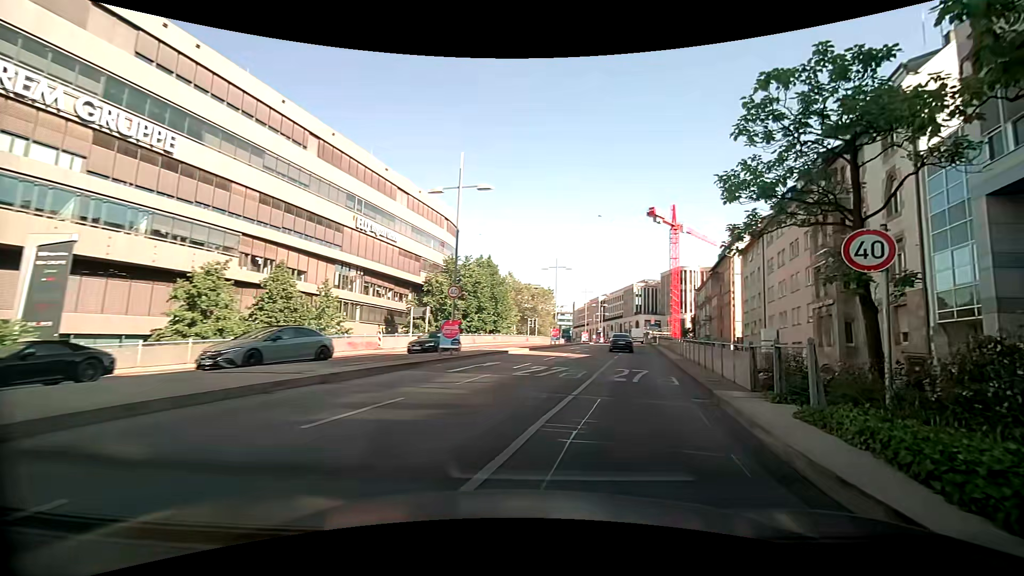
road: primary_link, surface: asphalt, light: Day
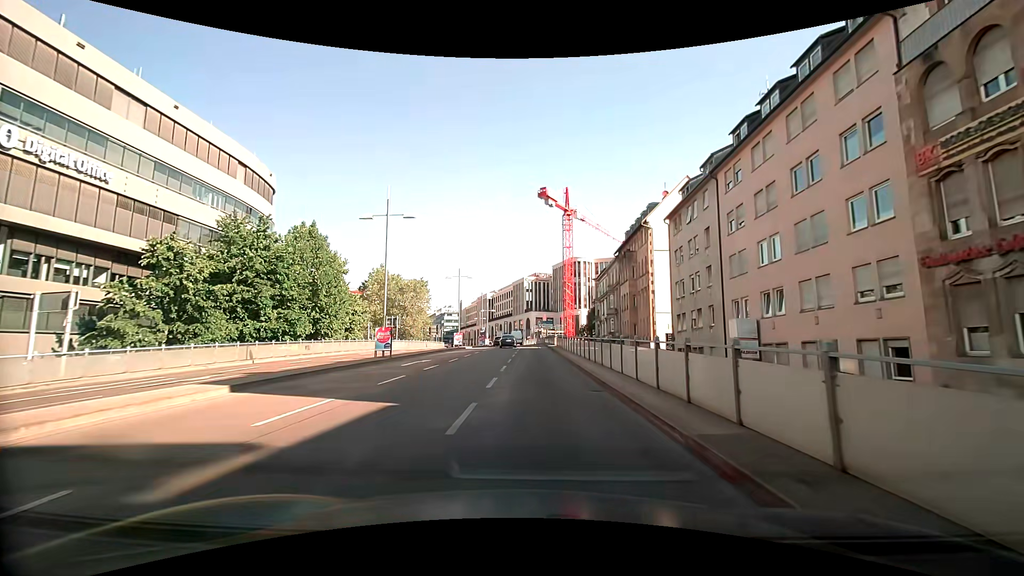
(+4.6, +22.3) m; +12°
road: primary
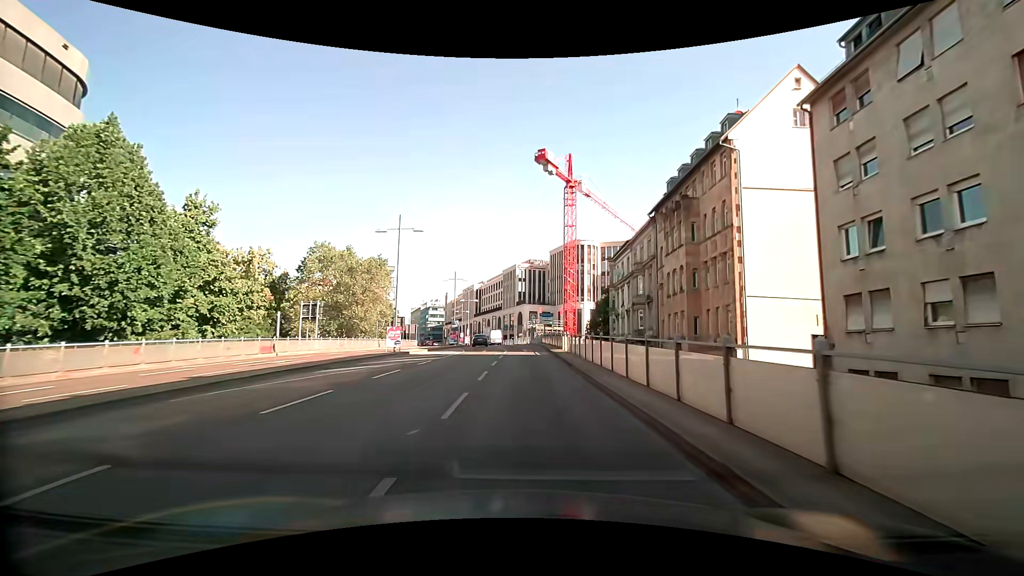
(+0.3, +23.7) m; +1°
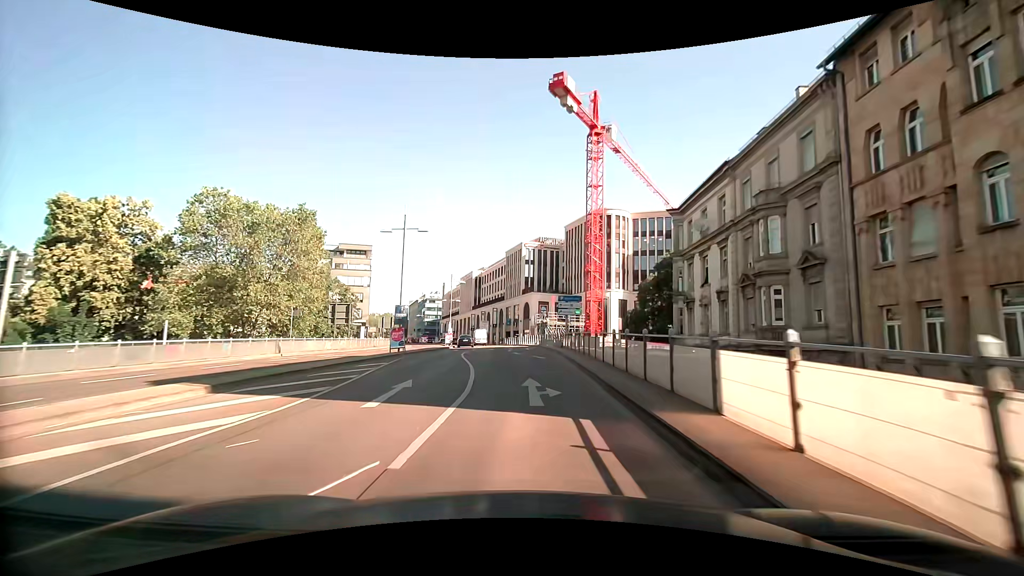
(-0.1, +27.1) m; -1°
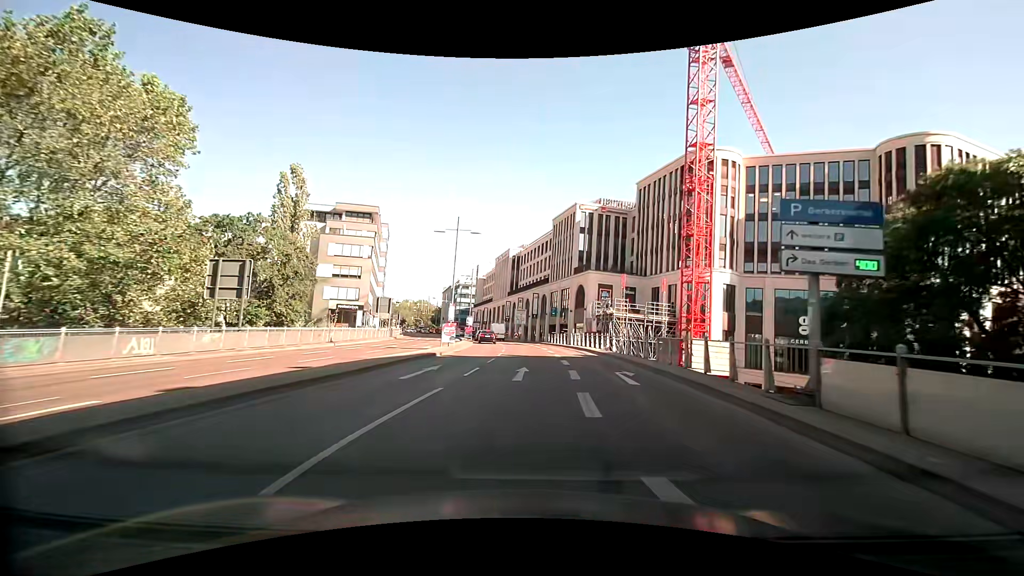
(-1.4, +27.6) m; -5°
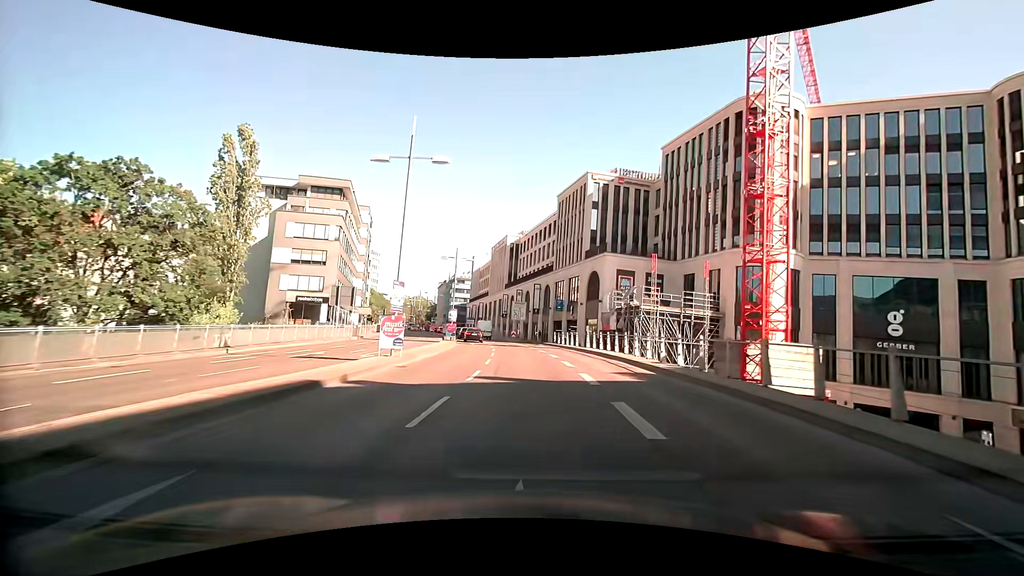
(+0.1, +13.6) m; 0°
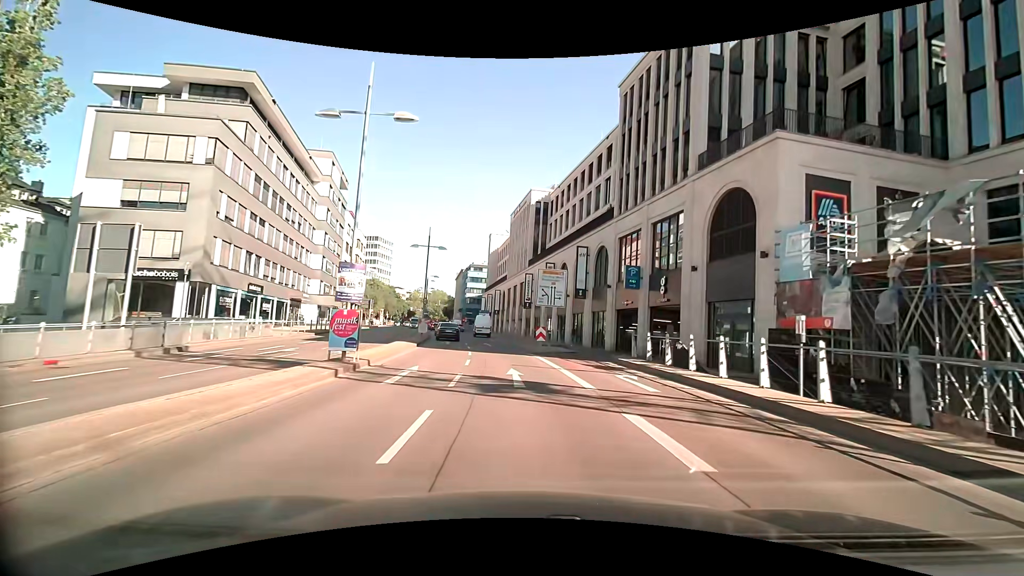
(-0.7, +31.5) m; -4°
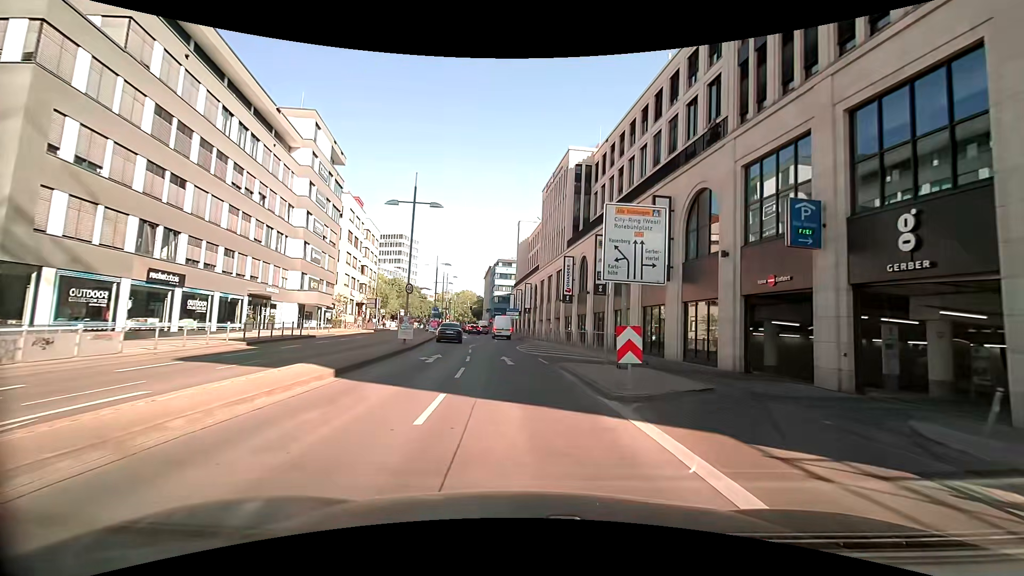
(-0.4, +16.1) m; -3°
